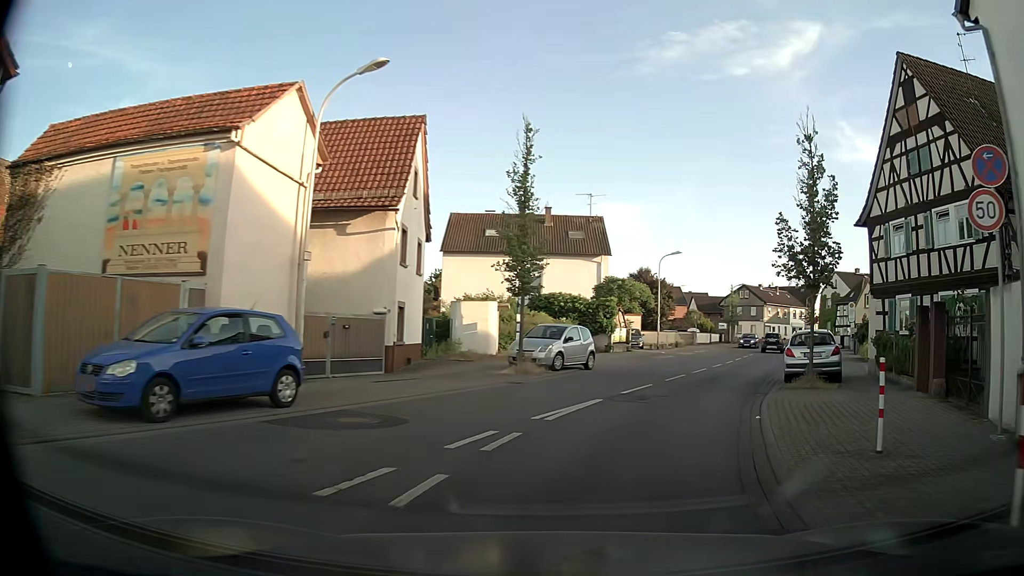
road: tertiary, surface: asphalt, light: Day
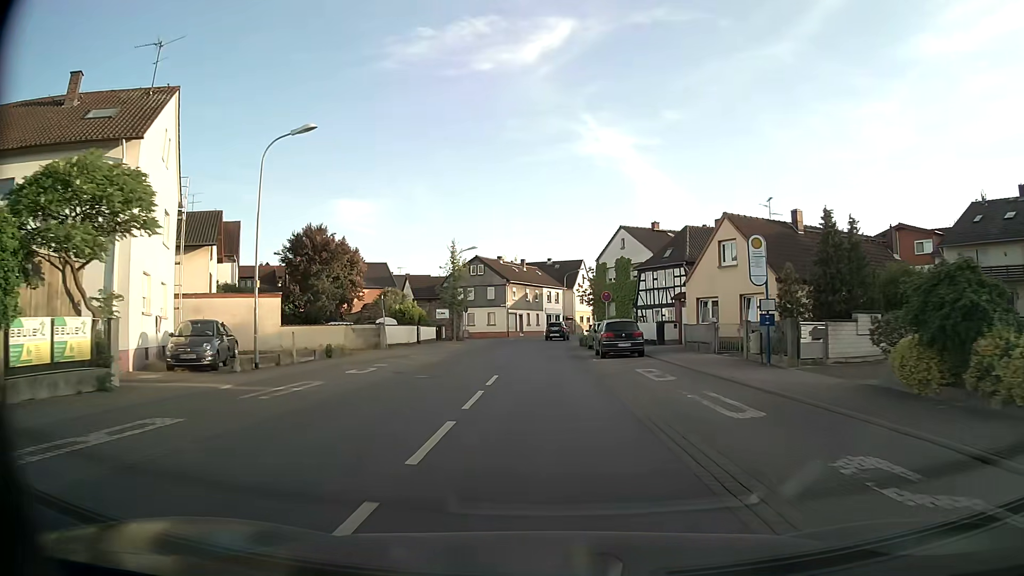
(+9.1, +29.3) m; +24°
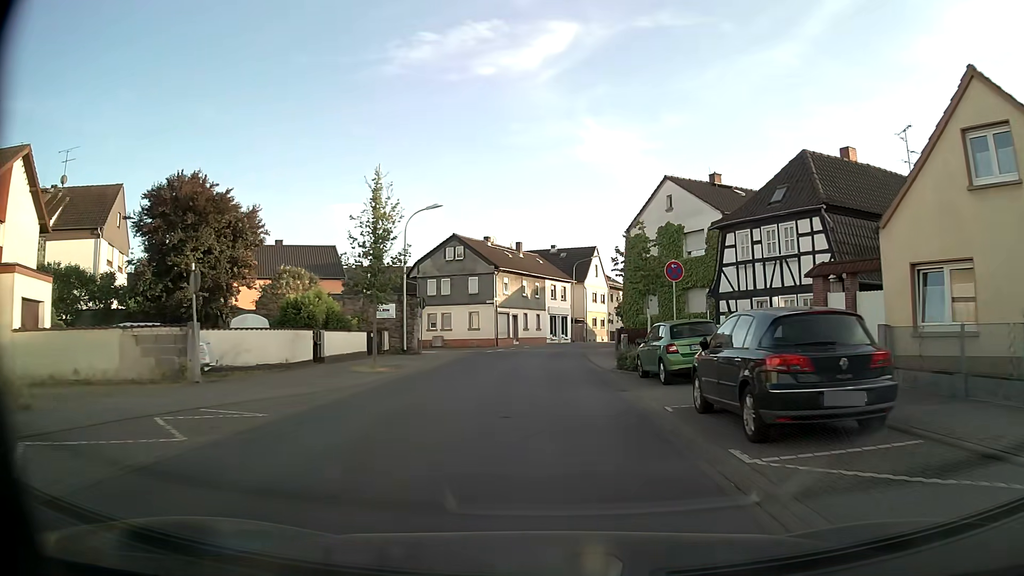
(-0.1, +20.1) m; -1°
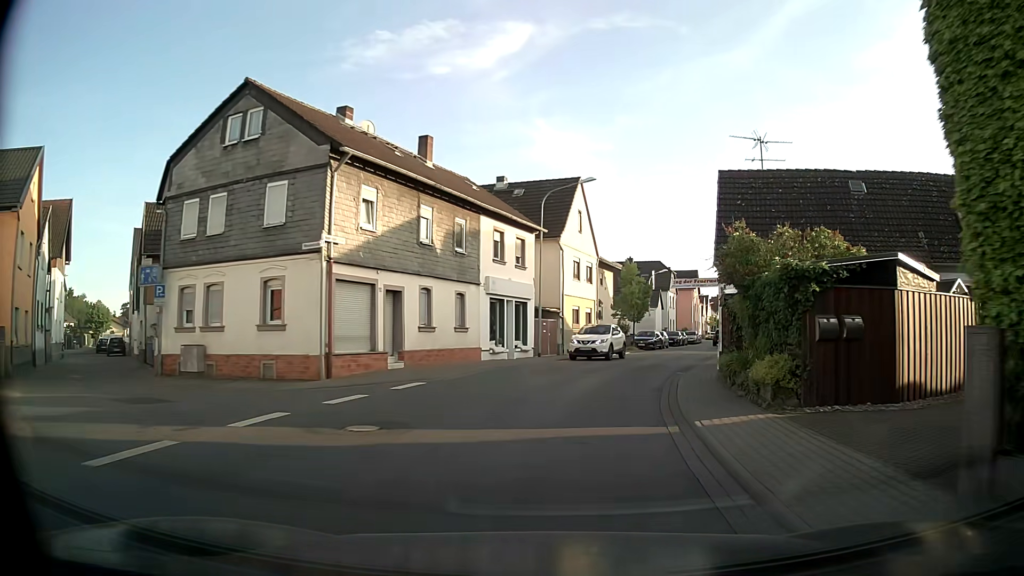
(+0.5, +33.9) m; +4°
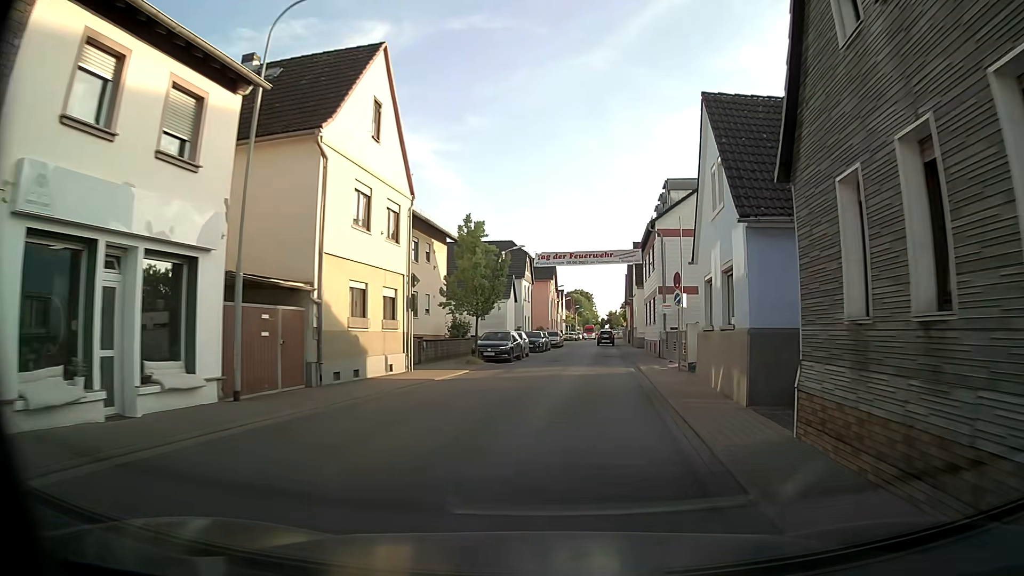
(+2.3, +19.3) m; +13°
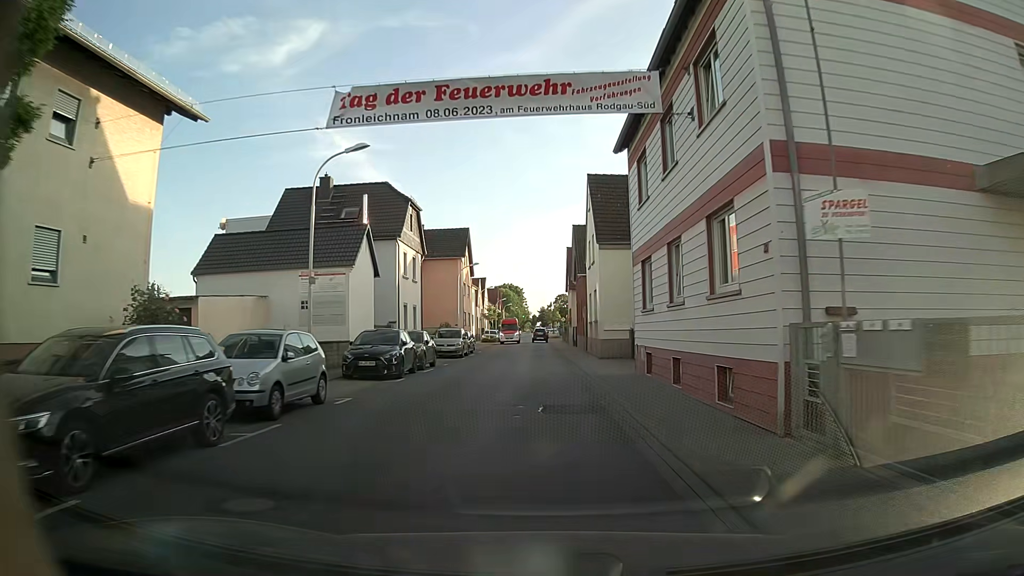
(+2.1, +26.0) m; +6°
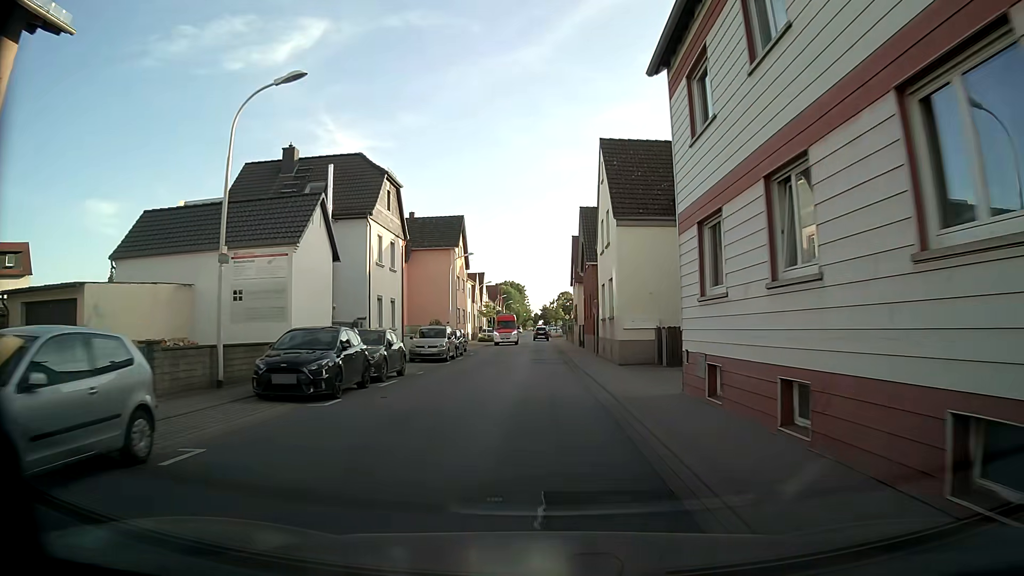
(0.0, +6.6) m; 0°
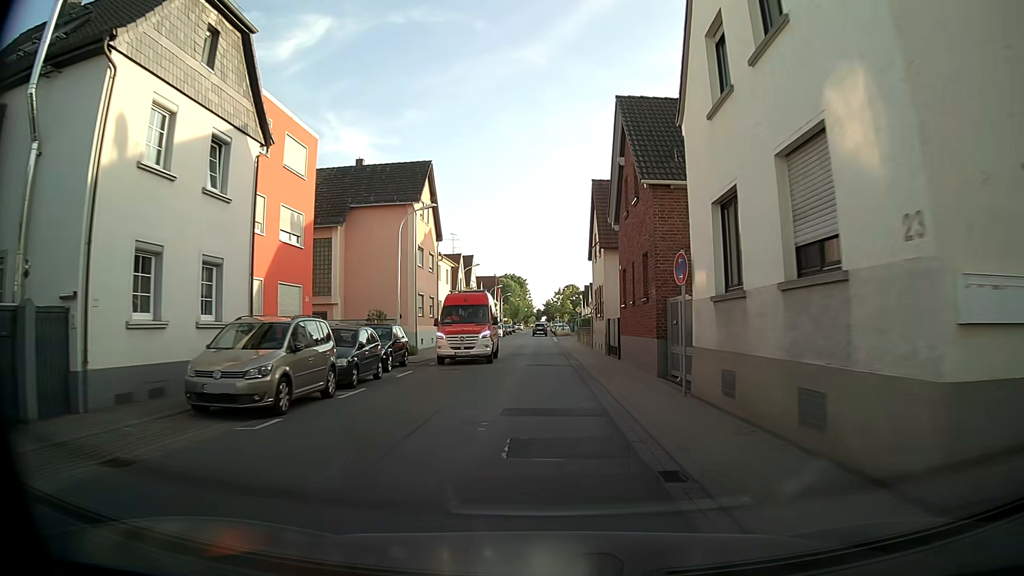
(-0.3, +19.8) m; 0°
(0, +10) (0, +20) (0, +30) (0, +40) (-1, +50) (-1, +60) (-1, +70) (-1, +80) (-1, +90) (-1, +100) m
